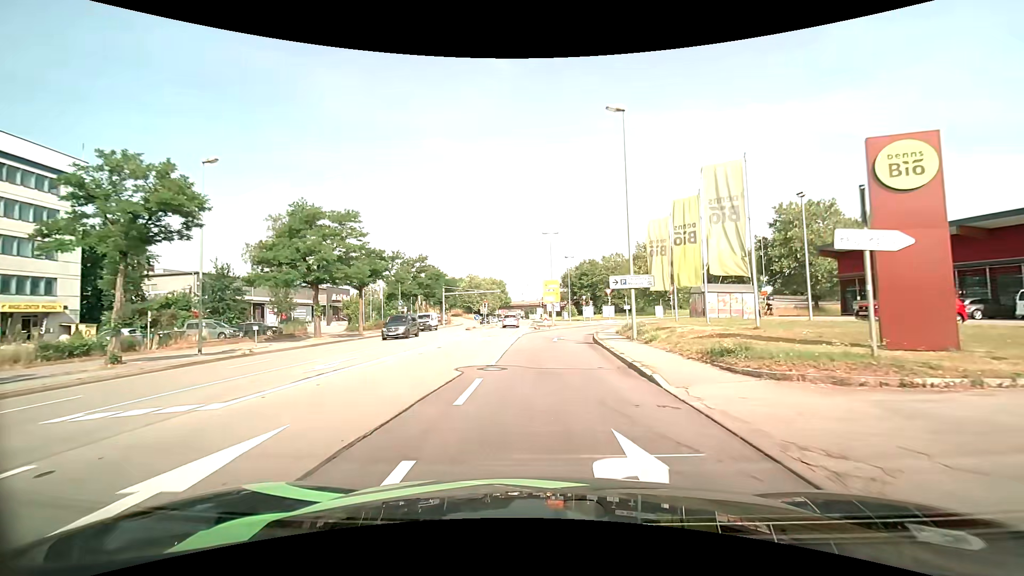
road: primary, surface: asphalt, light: Day
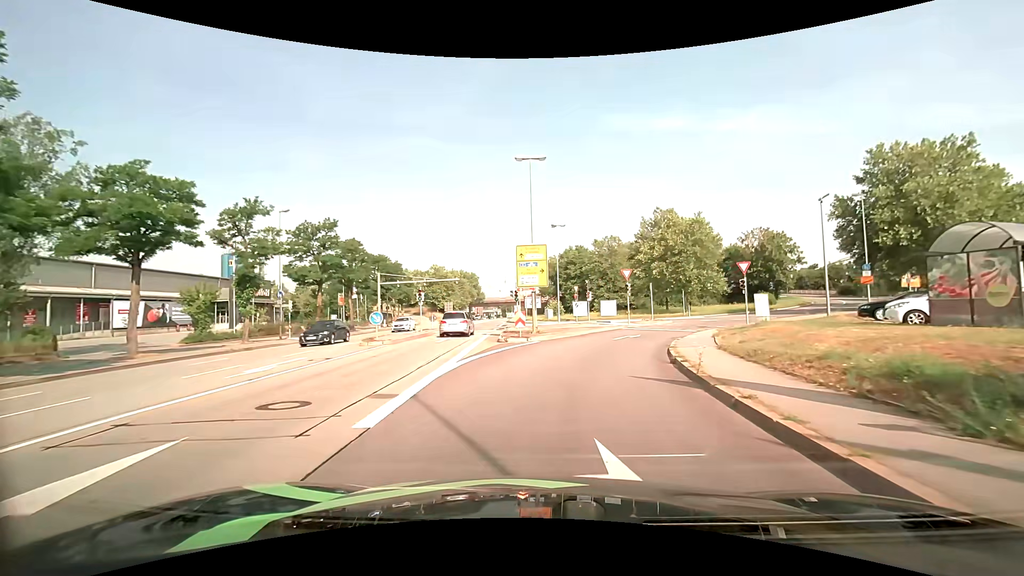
(+0.5, +25.6) m; +2°
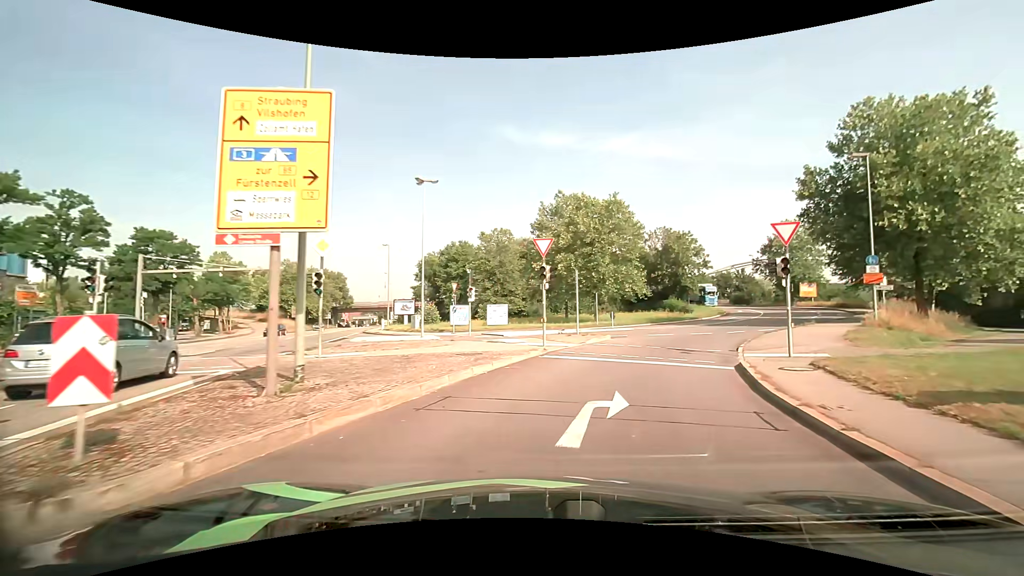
(+1.6, +18.8) m; +13°
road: primary_link
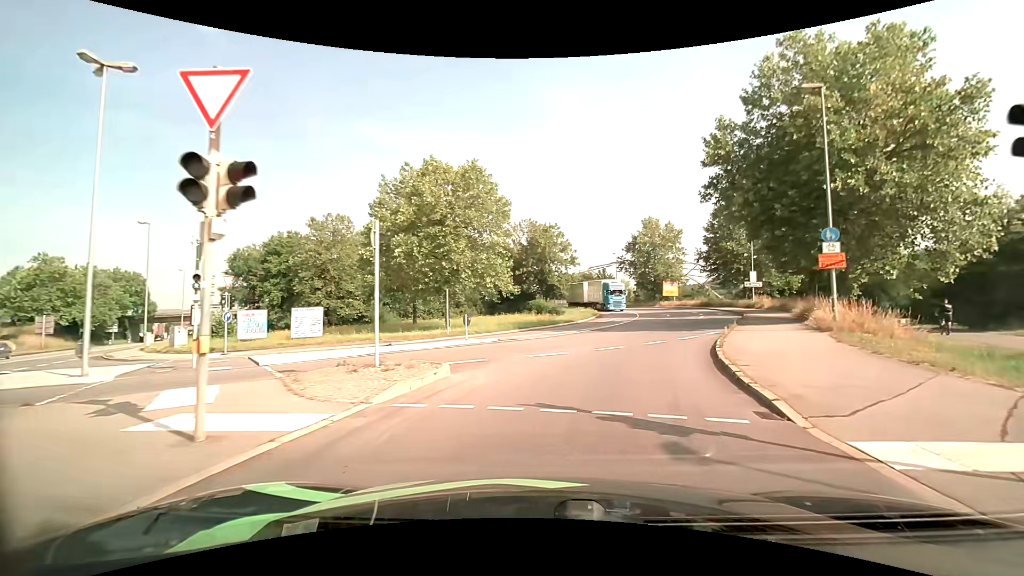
(+1.9, +13.2) m; +16°
